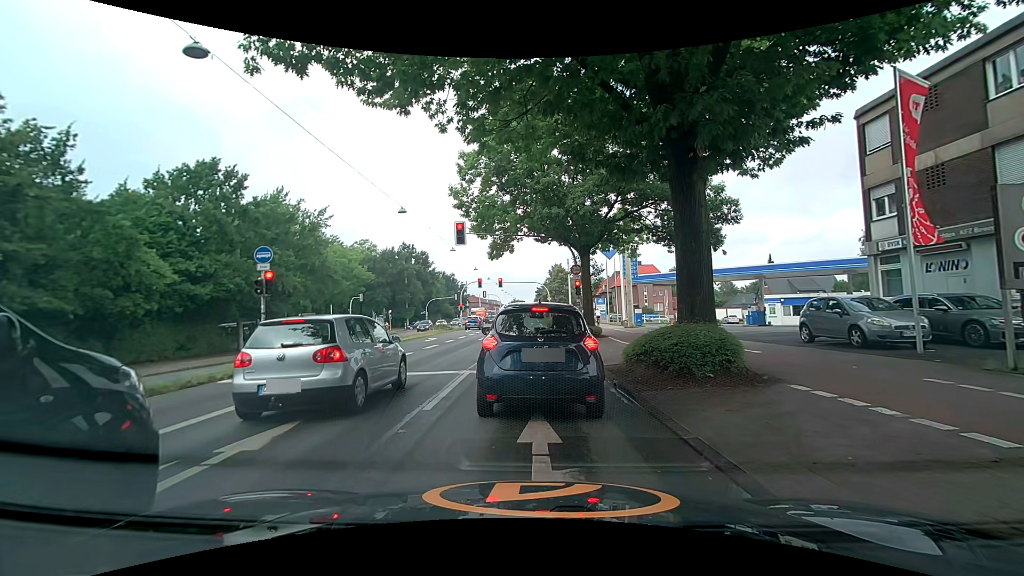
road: primary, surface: asphalt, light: Day
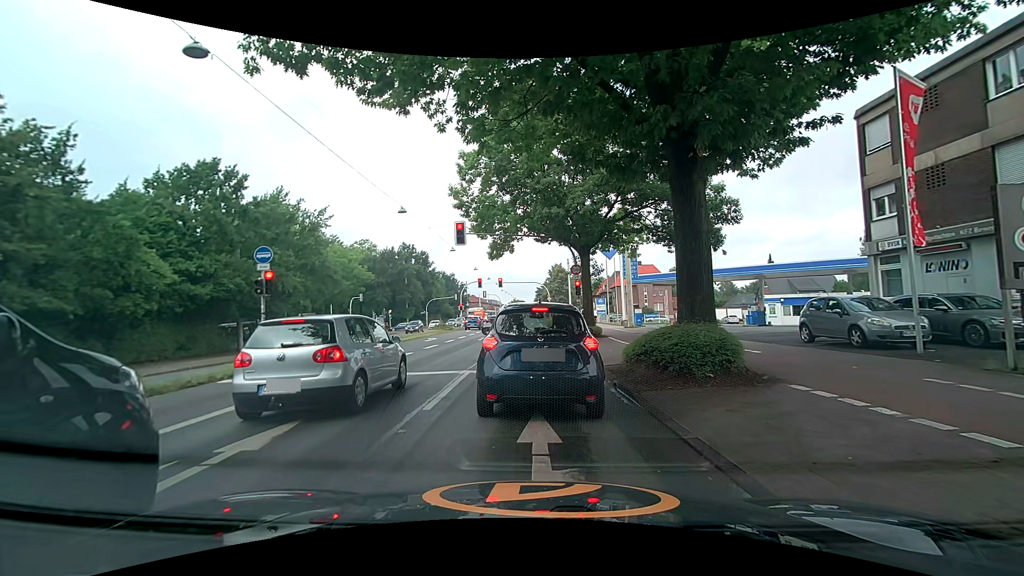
(0.0, 0.0) m; 0°
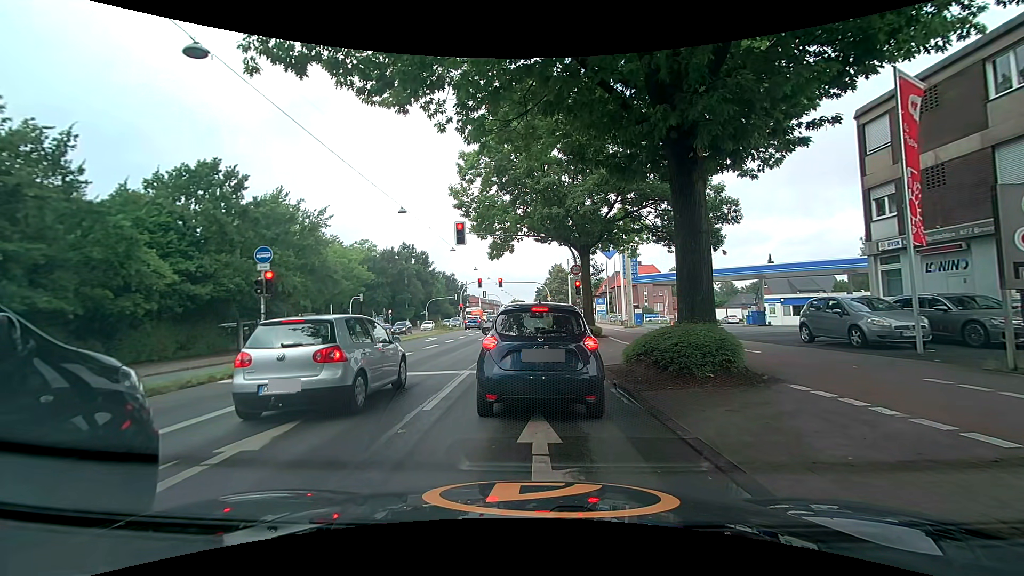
(0.0, 0.0) m; 0°
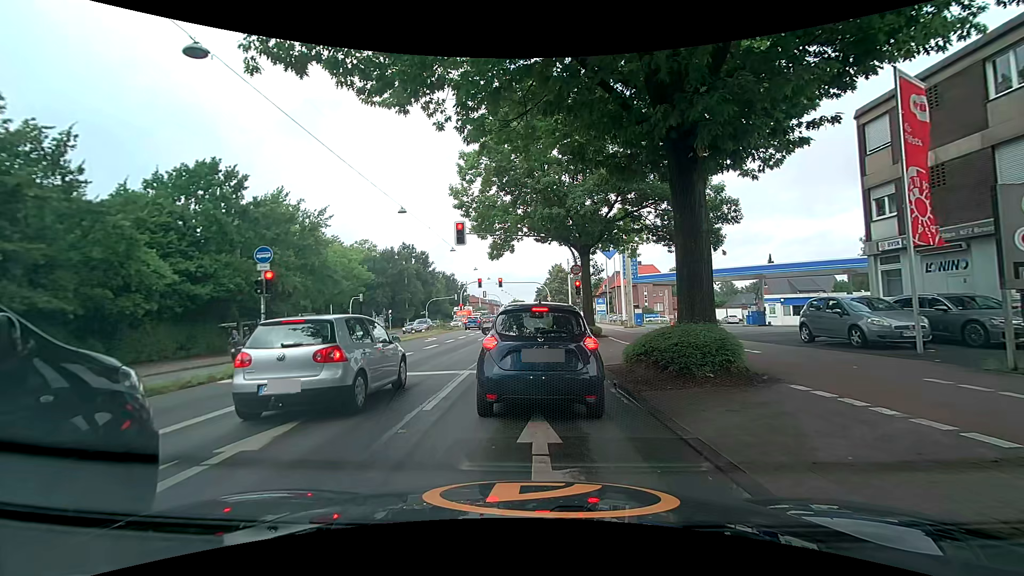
(0.0, 0.0) m; 0°
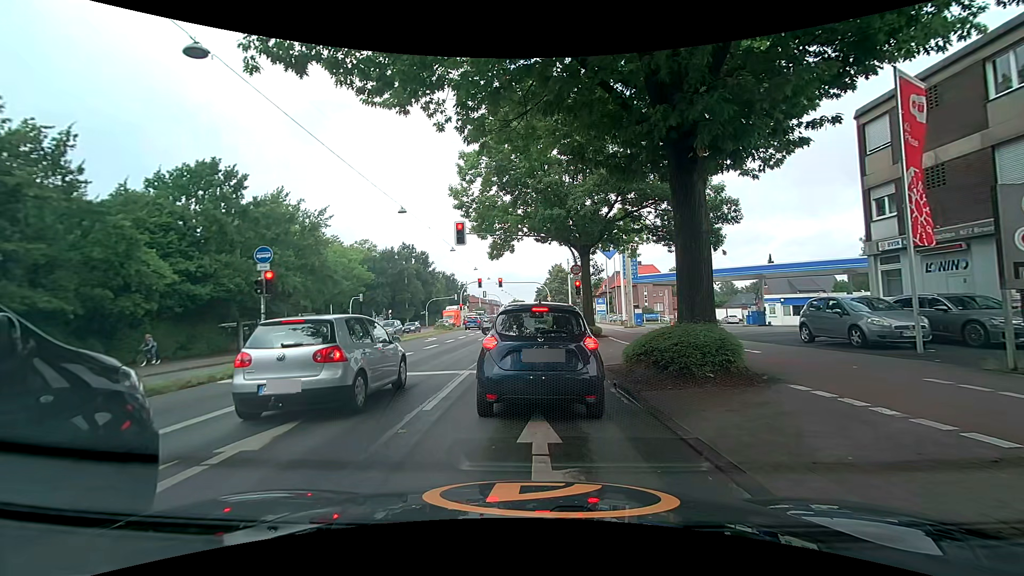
(0.0, 0.0) m; 0°
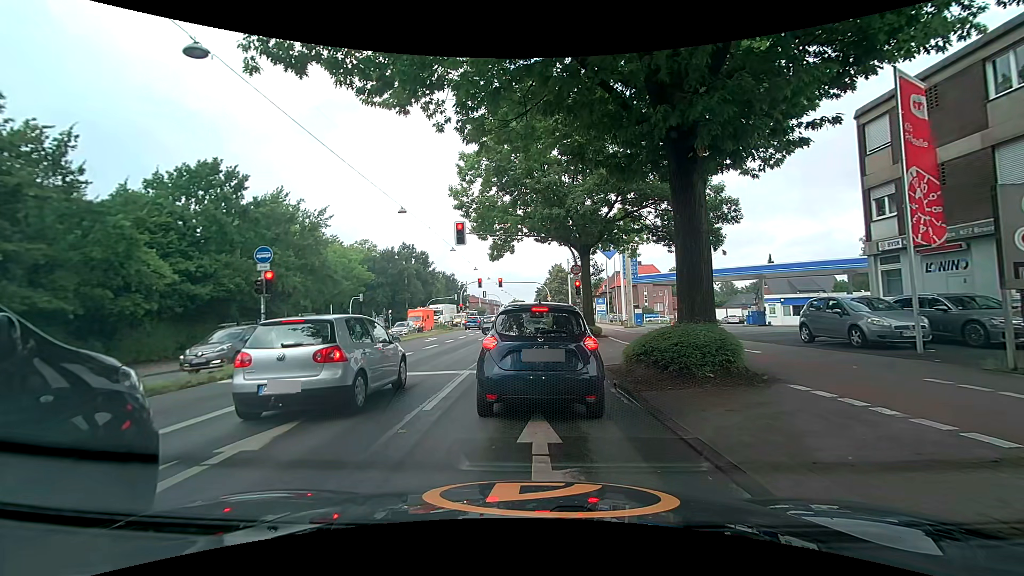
(0.0, 0.0) m; 0°
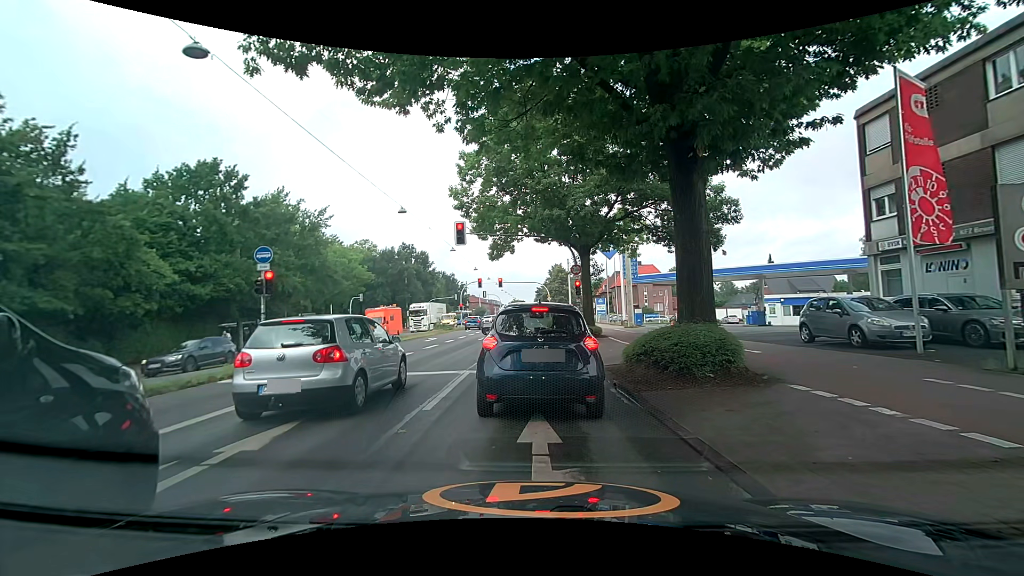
(0.0, 0.0) m; 0°
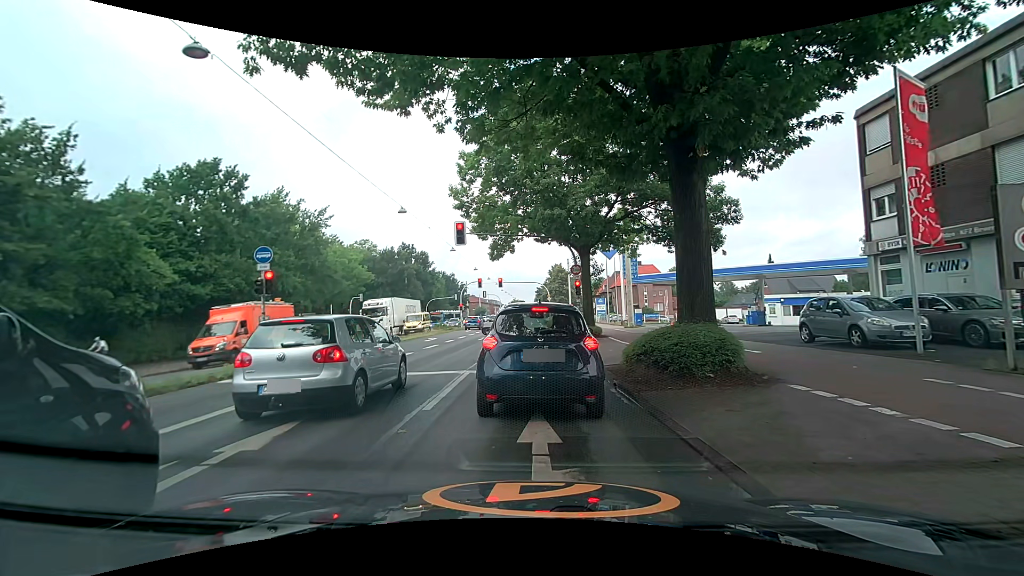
(0.0, 0.0) m; 0°
